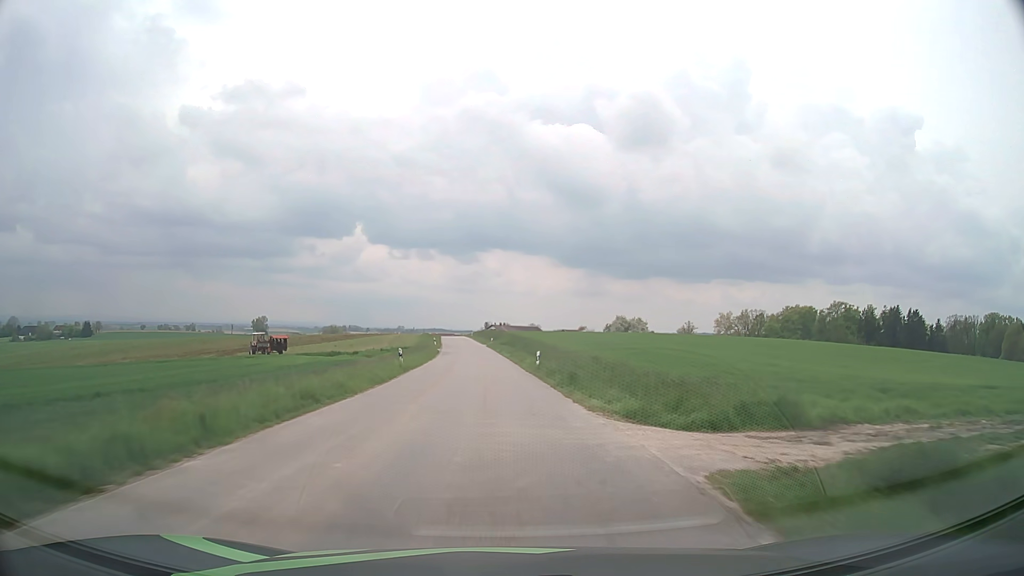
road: tertiary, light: Day
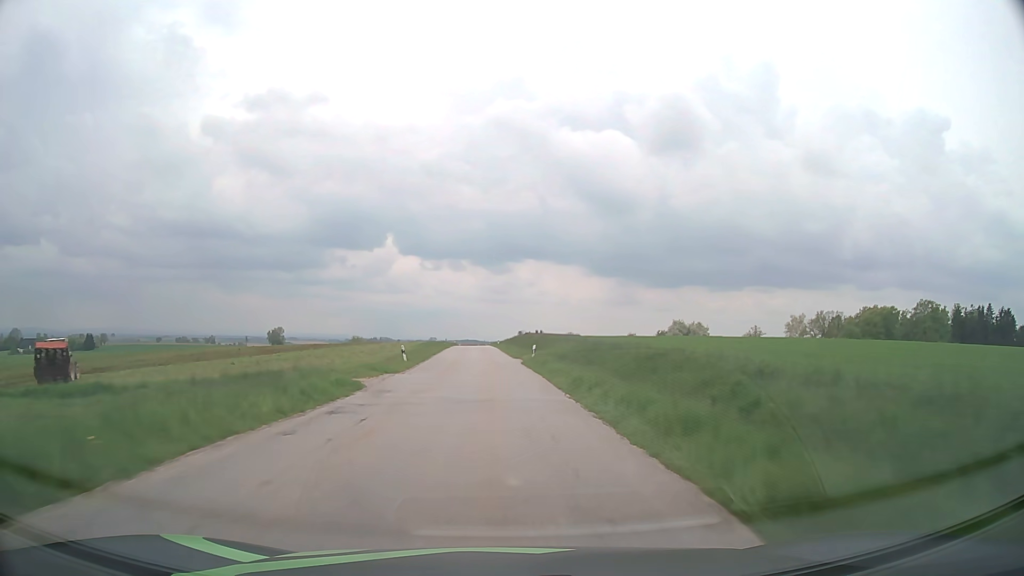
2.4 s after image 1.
(-1.2, +46.5) m; -3°
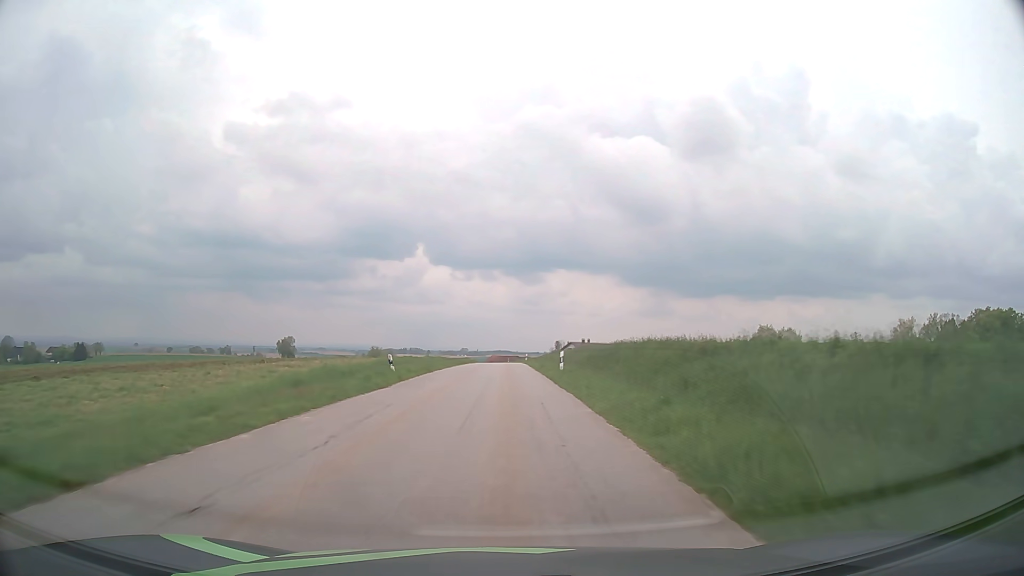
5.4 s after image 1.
(-1.9, +58.8) m; -3°
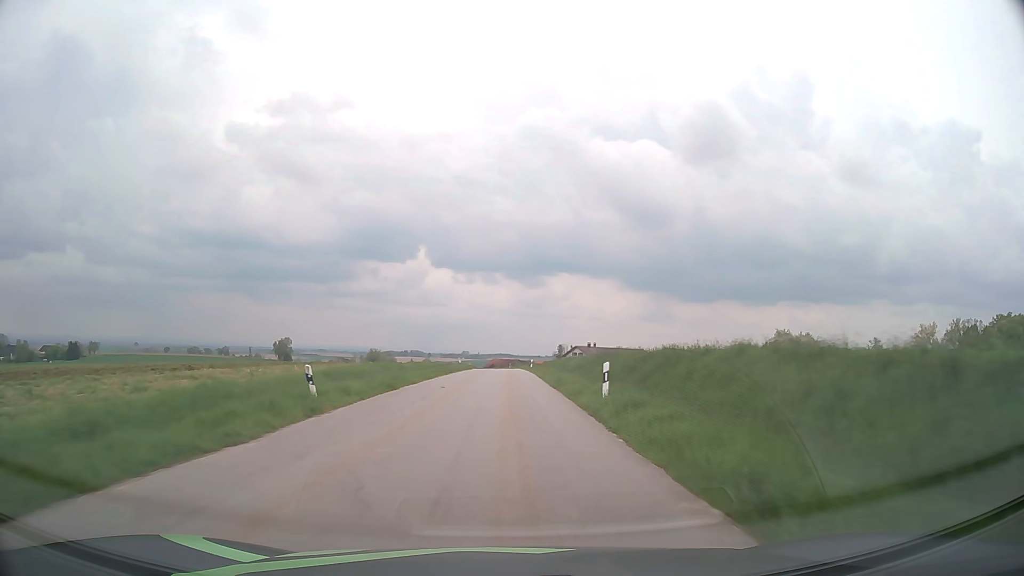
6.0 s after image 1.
(0.0, +11.8) m; 0°
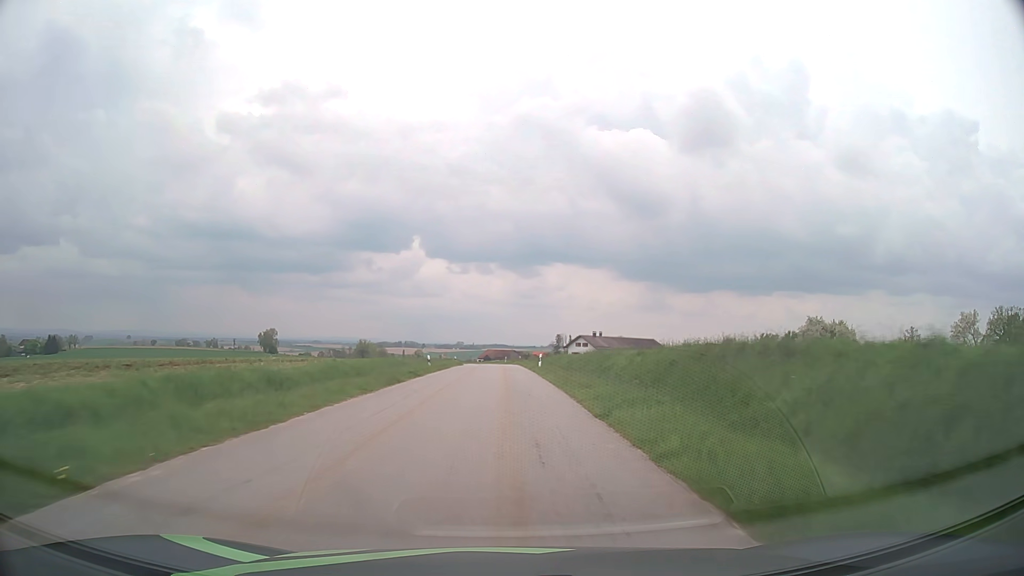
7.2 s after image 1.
(+0.1, +23.6) m; +1°
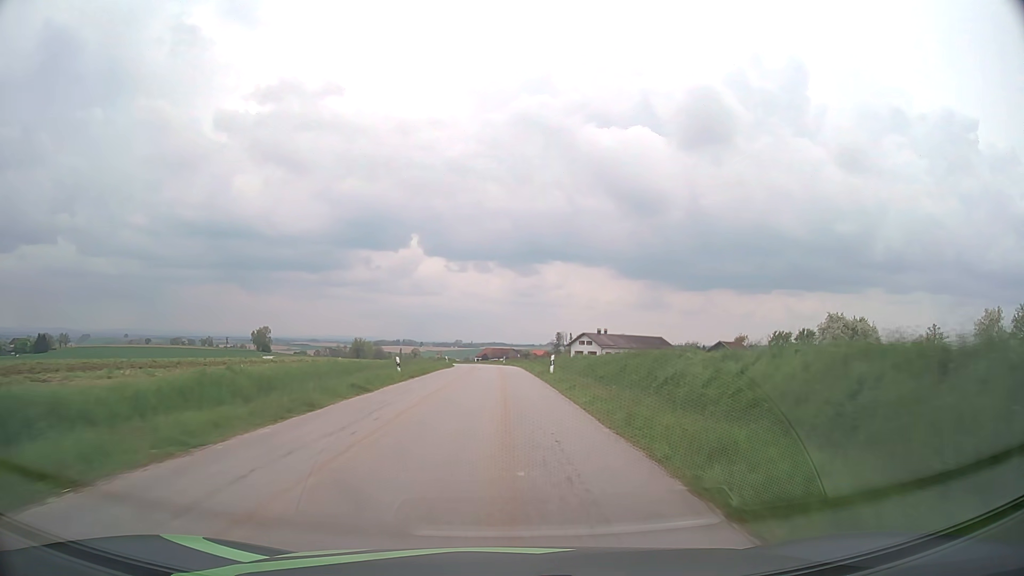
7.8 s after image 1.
(0.0, +11.9) m; 0°
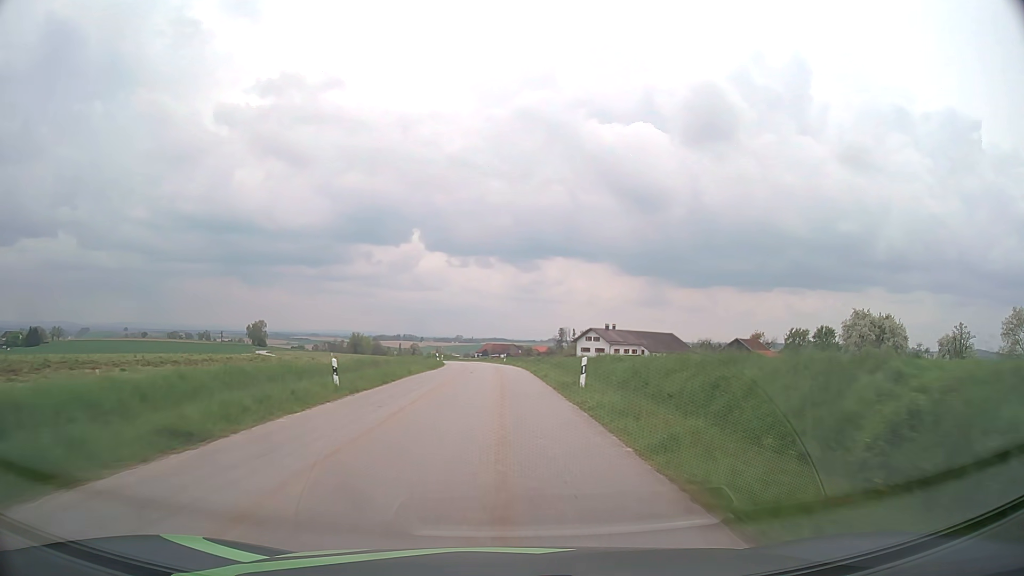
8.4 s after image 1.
(0.0, +11.8) m; 0°
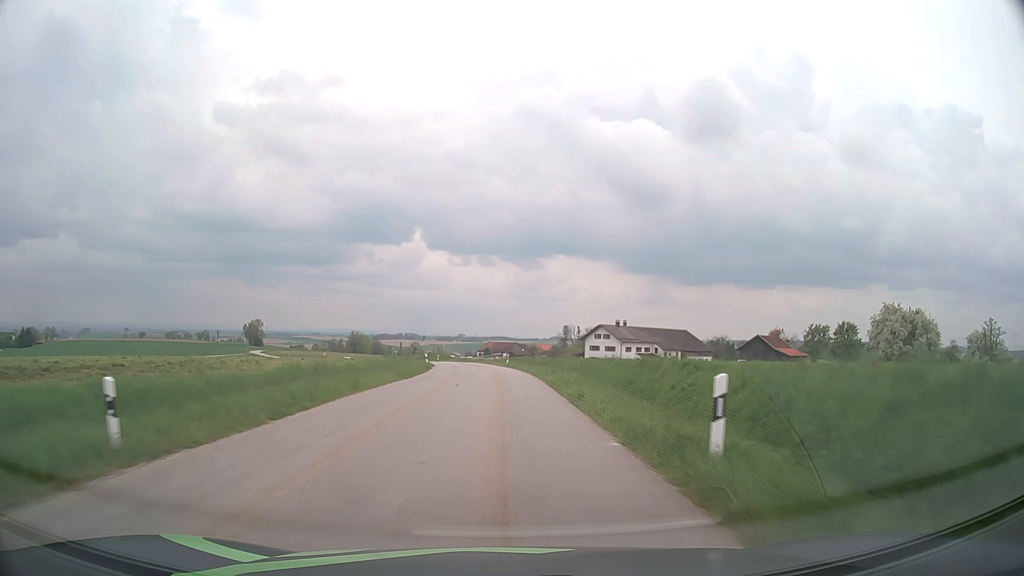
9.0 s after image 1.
(0.0, +11.8) m; 0°
